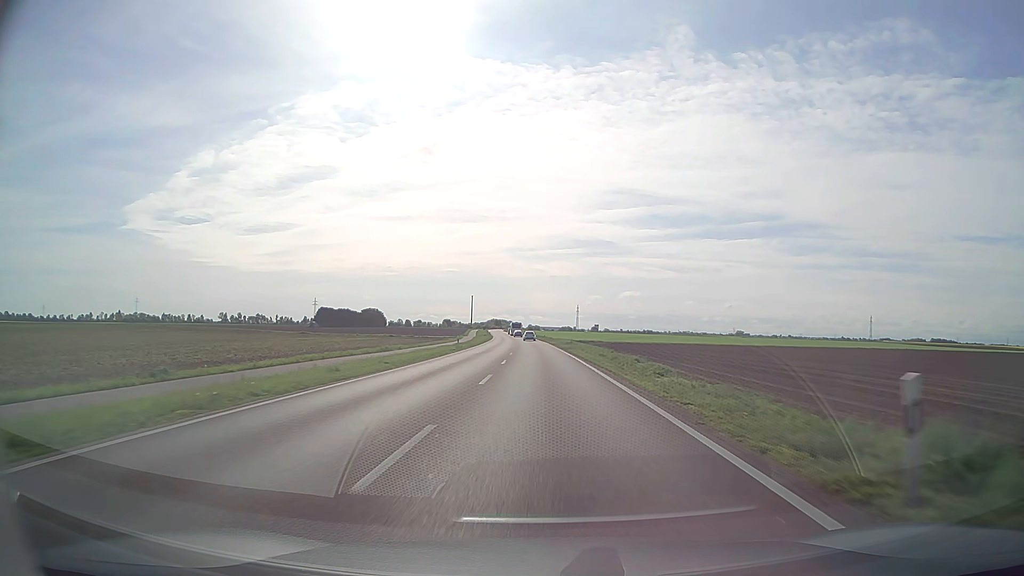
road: secondary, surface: asphalt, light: Day
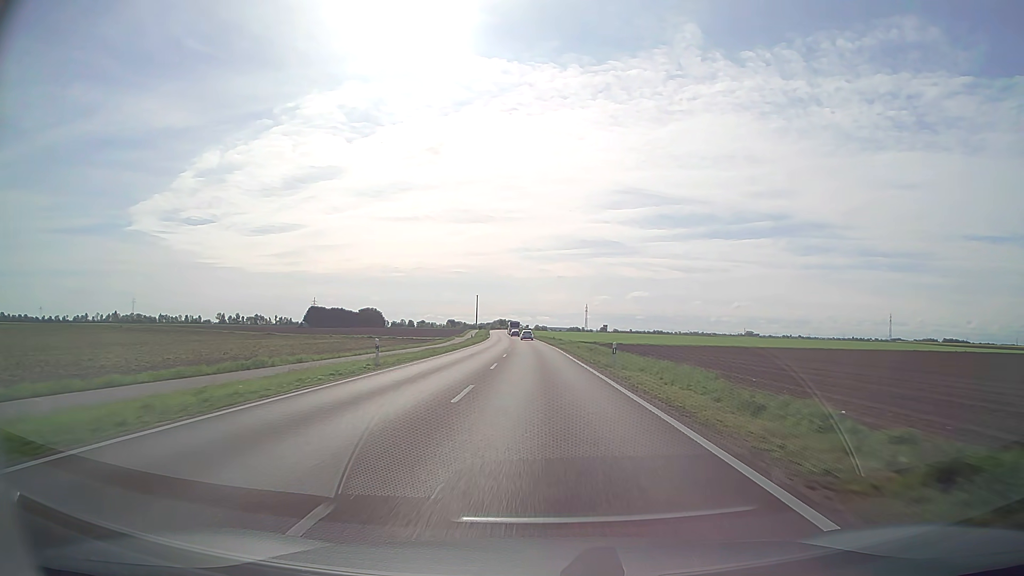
(-0.1, +28.8) m; -1°
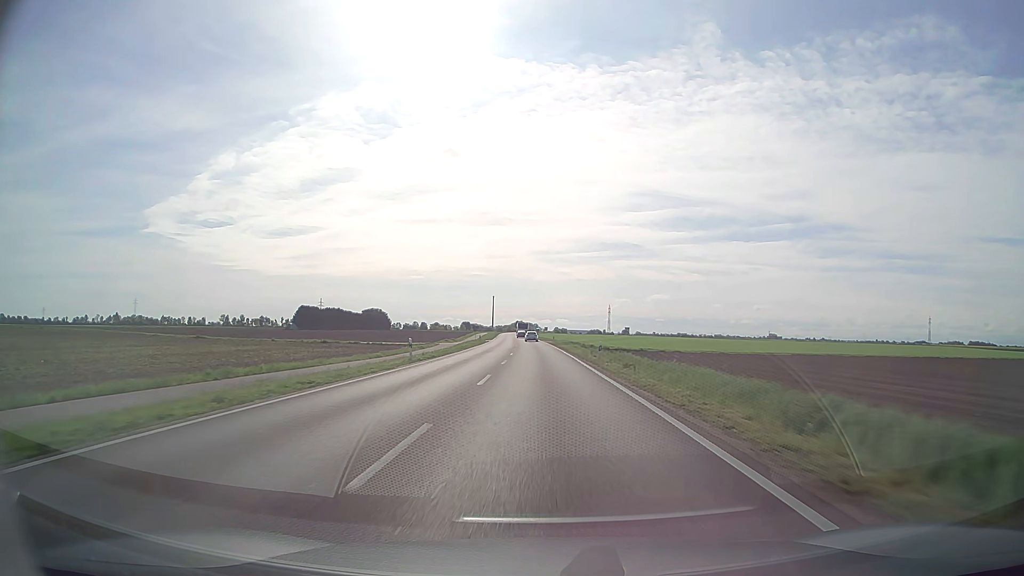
(-0.7, +43.5) m; -2°
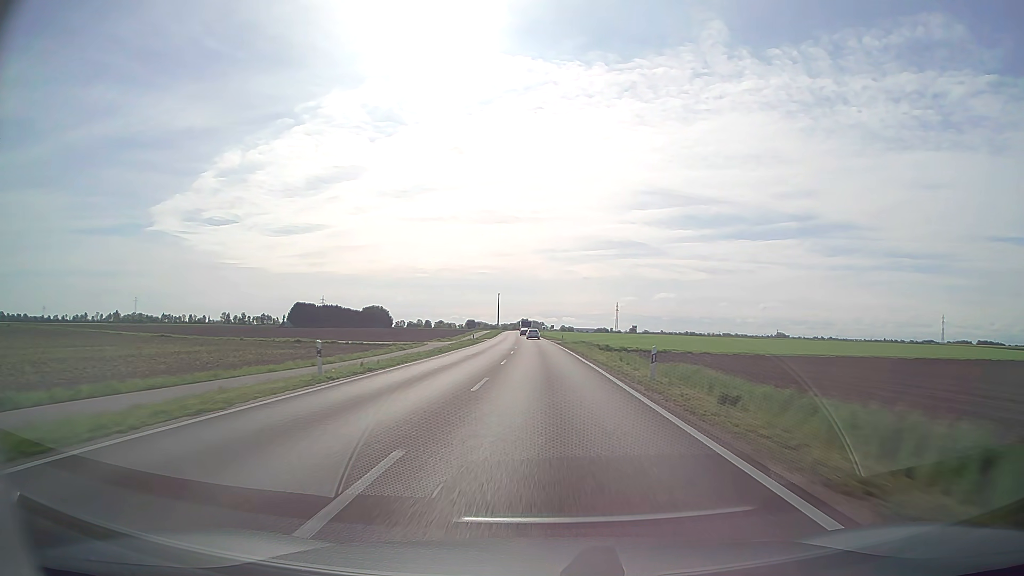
(-0.1, +14.4) m; 0°
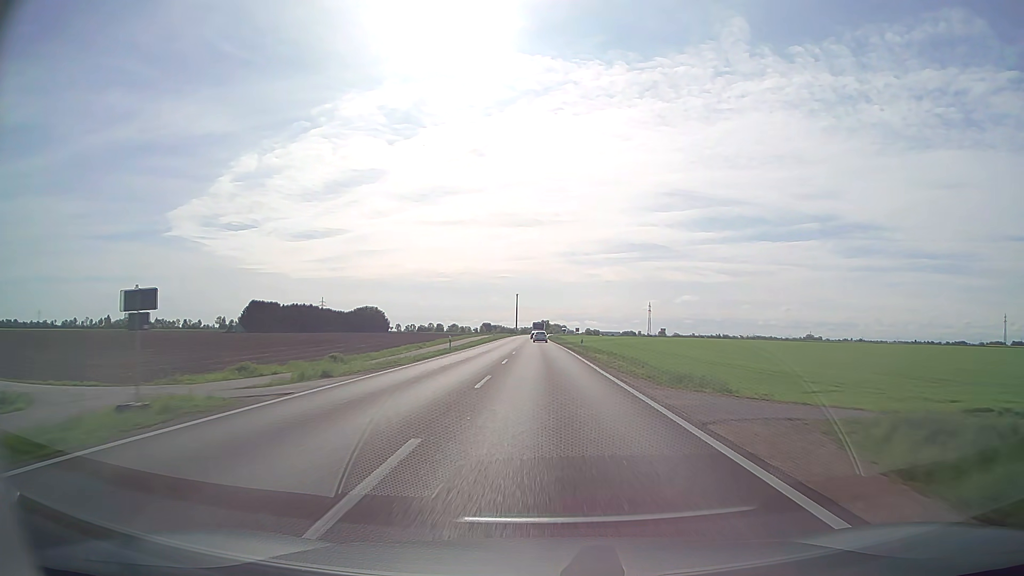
(-1.2, +71.2) m; -2°
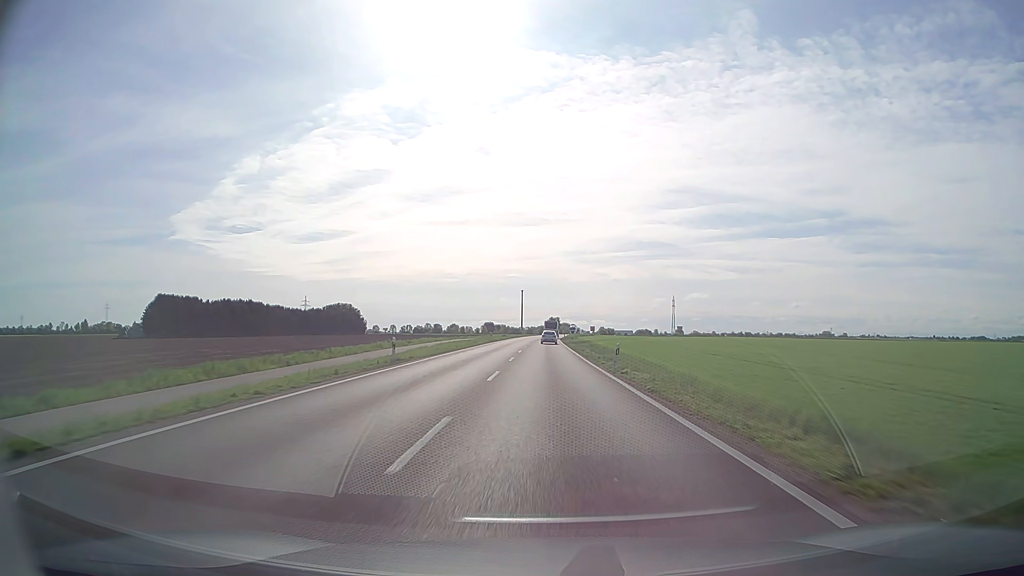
(-0.9, +70.2) m; -1°
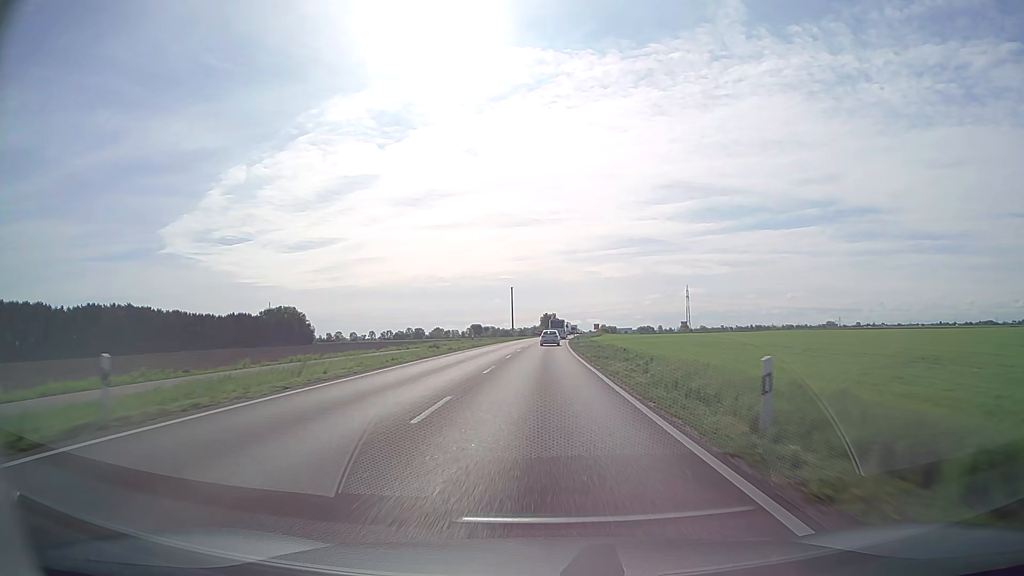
(+0.4, +68.7) m; +1°
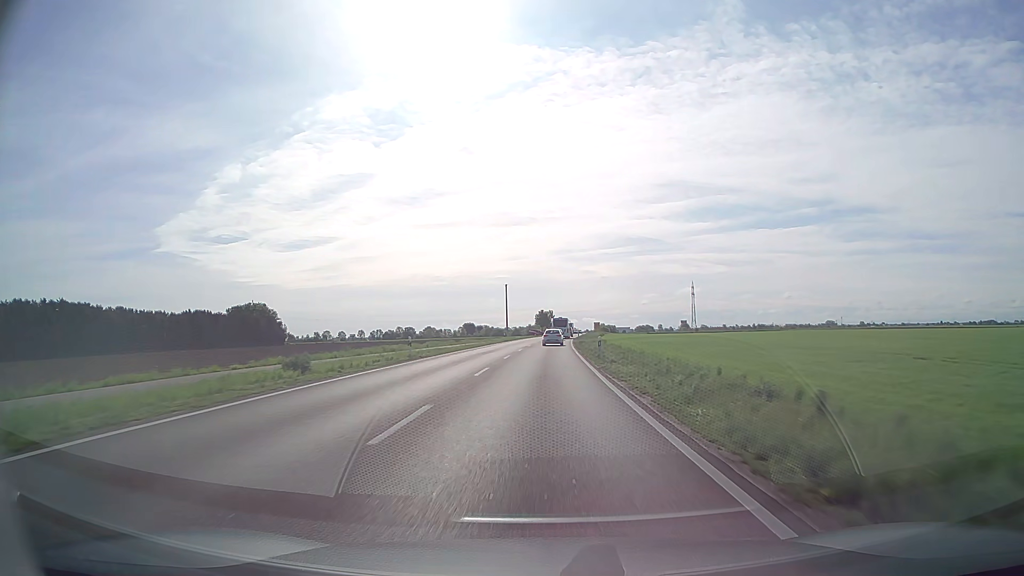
(+0.1, +25.8) m; 0°
(0, +10) (0, +20) (0, +30) (0, +40) (0, +50) (+1, +60) (+1, +70) (+1, +80) (+2, +90) (+2, +100) m
